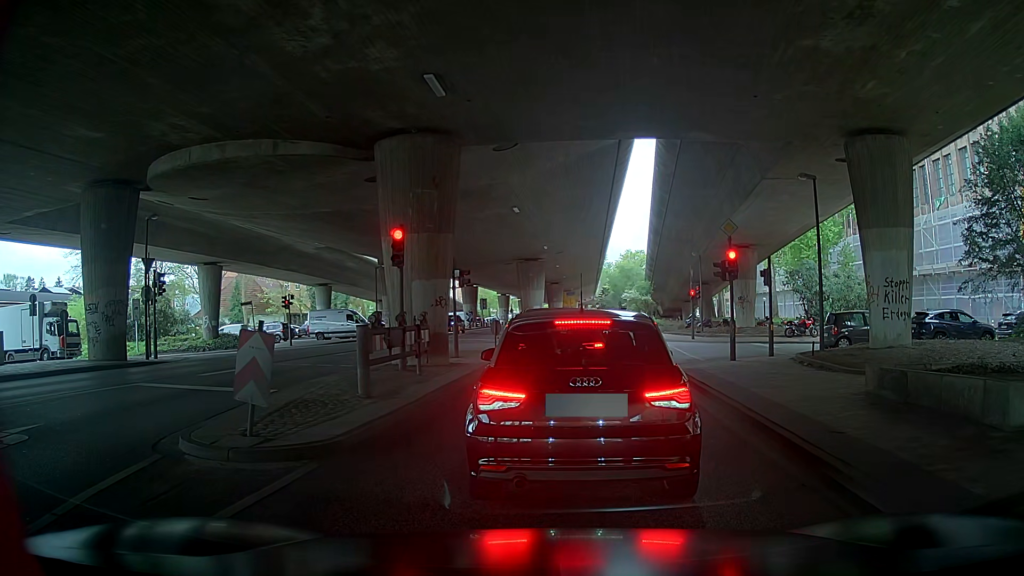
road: secondary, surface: asphalt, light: Day
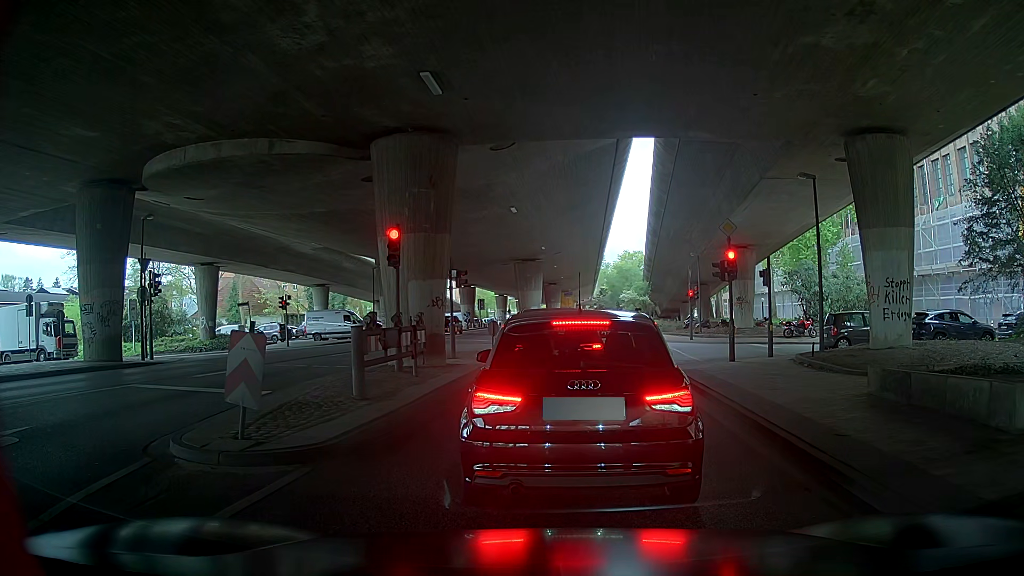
(0.0, +0.2) m; 0°
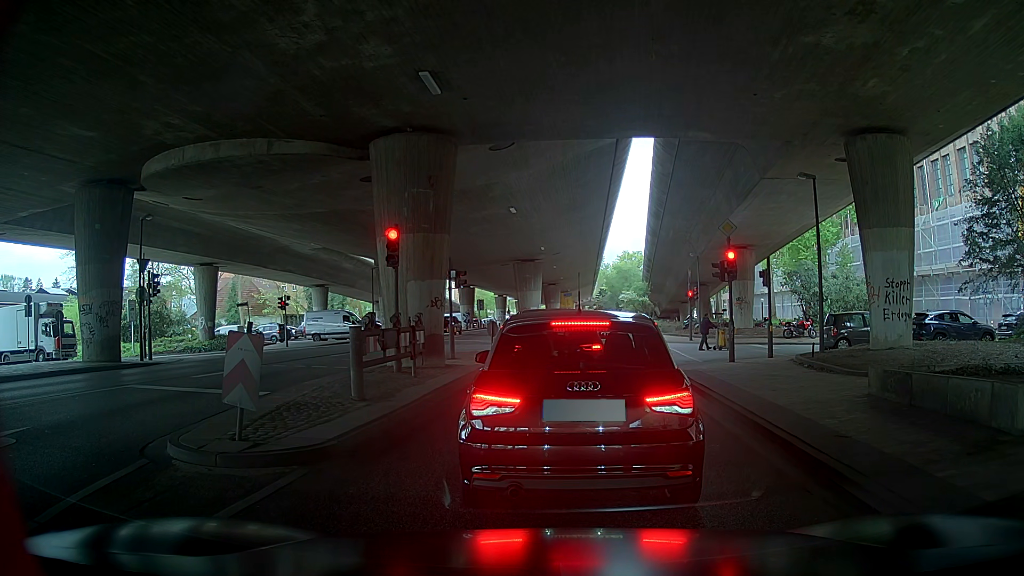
(0.0, +0.1) m; 0°
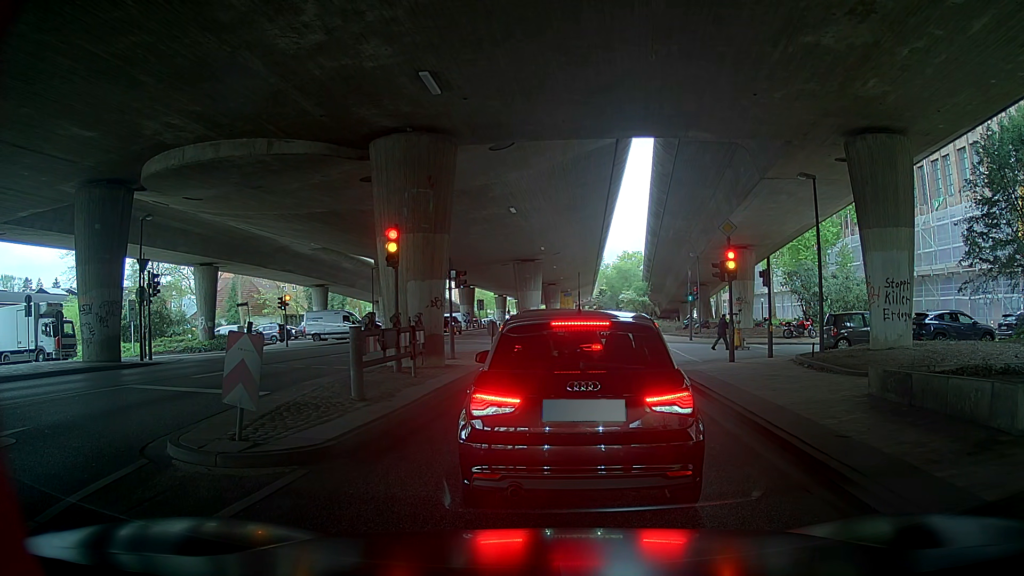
(0.0, 0.0) m; 0°
